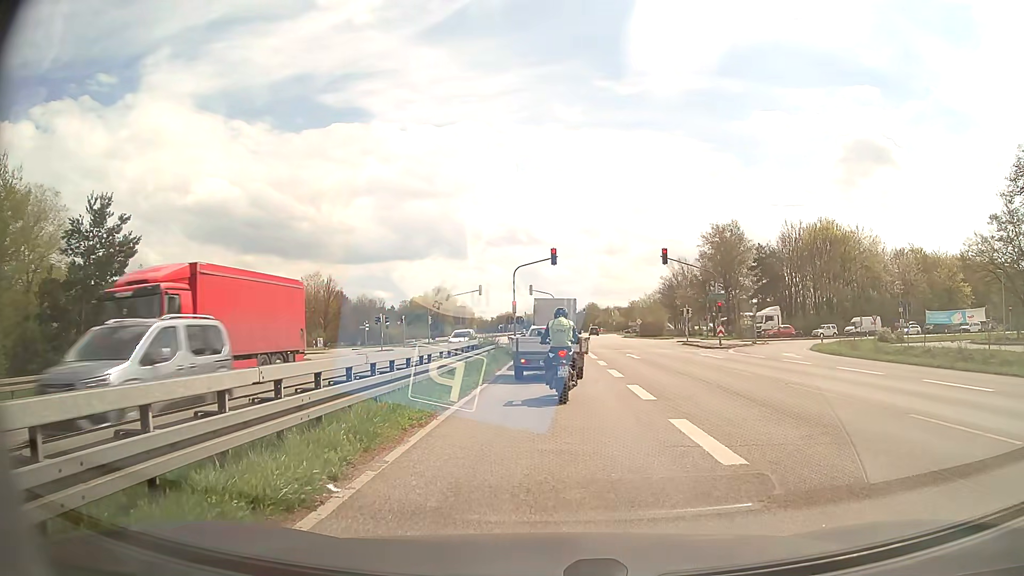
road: primary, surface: asphalt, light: Day
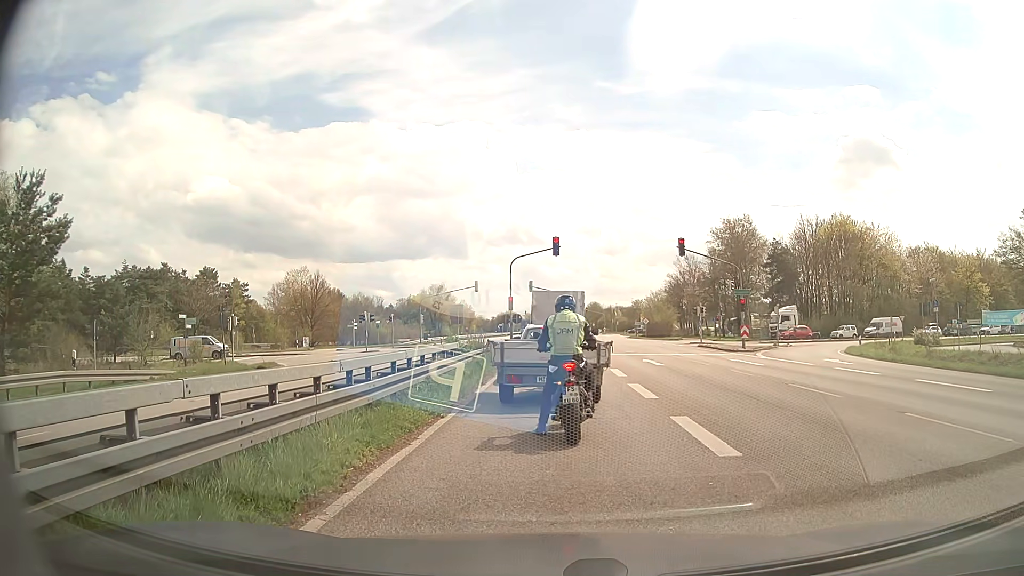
(-0.1, +5.4) m; -2°
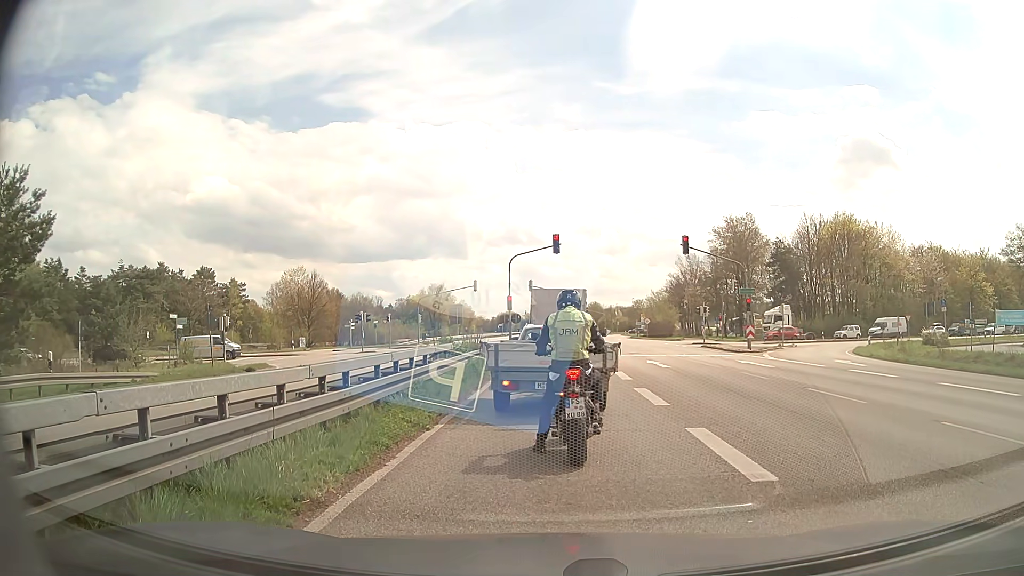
(0.0, +1.1) m; 0°
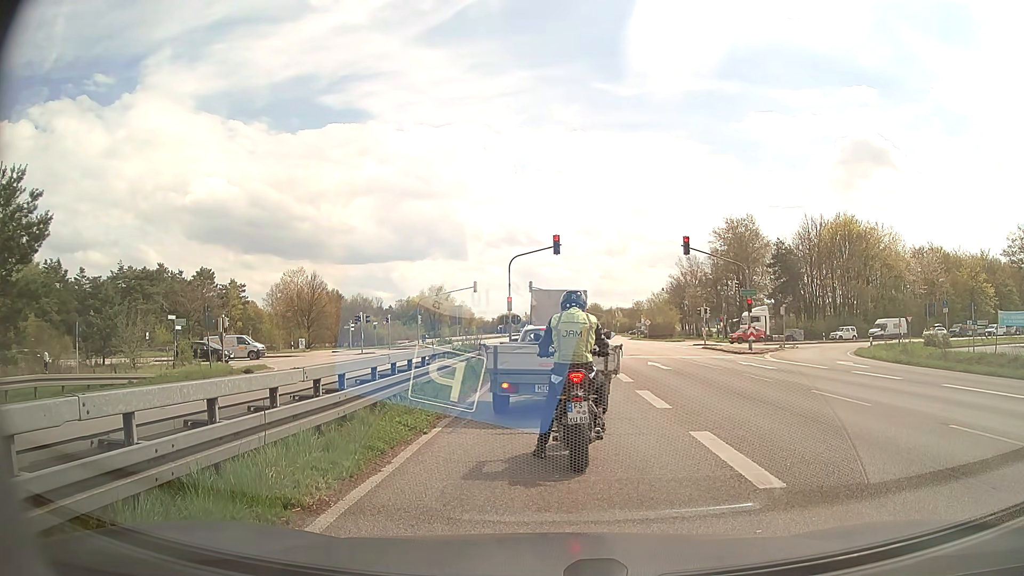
(0.0, +0.2) m; 0°
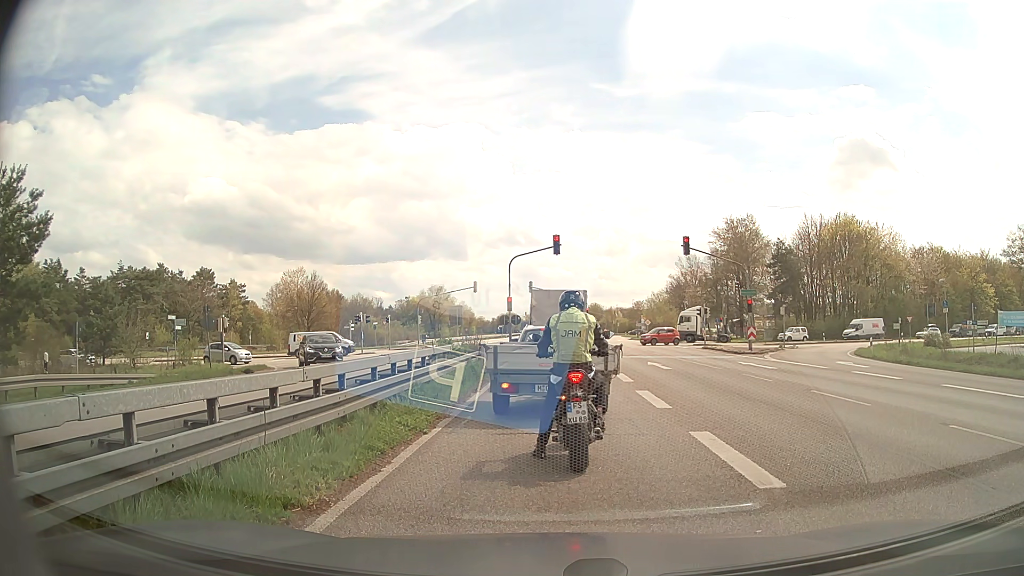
(0.0, +0.1) m; 0°
